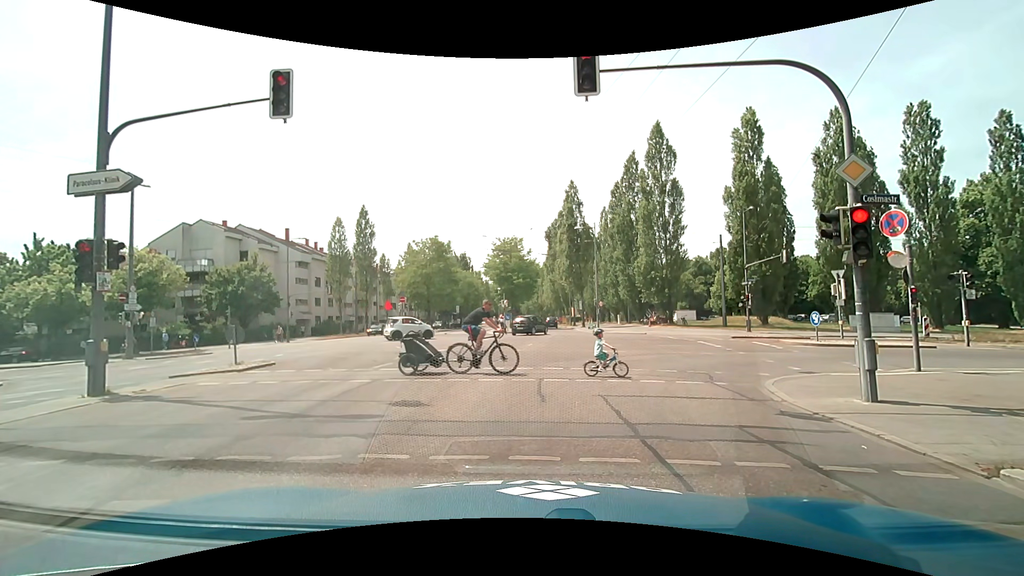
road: secondary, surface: asphalt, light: Day
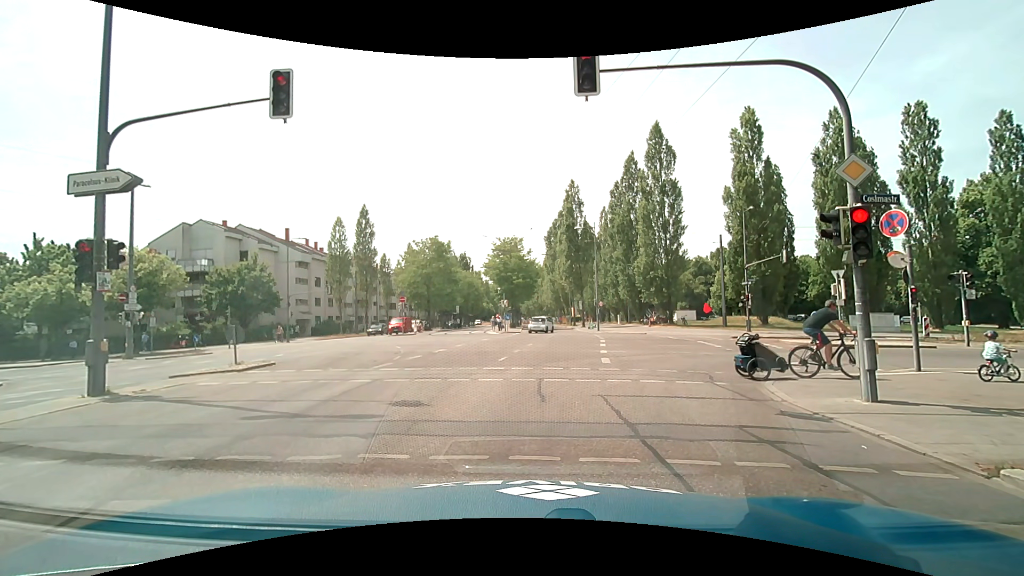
(0.0, 0.0) m; 0°
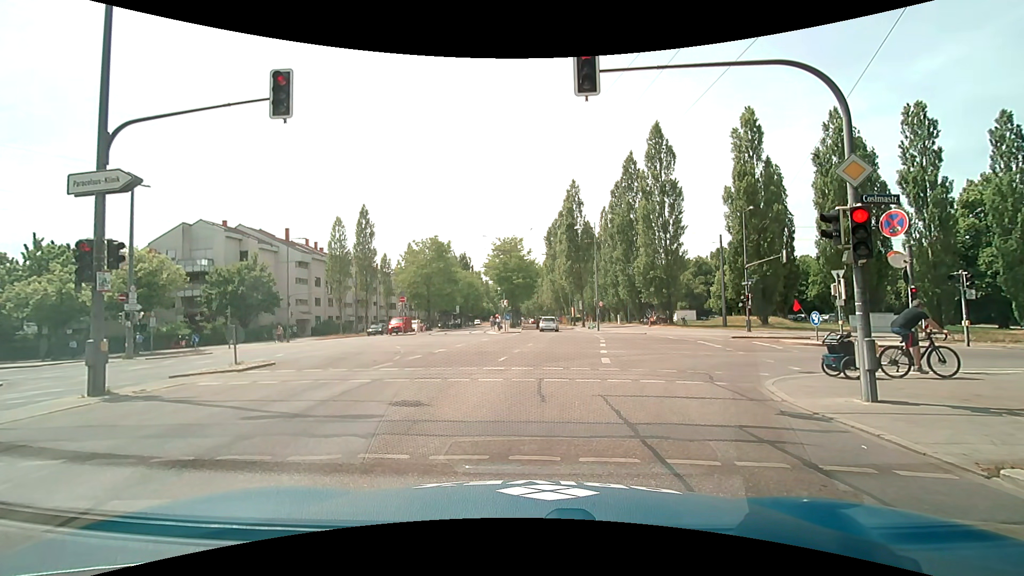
(0.0, 0.0) m; 0°
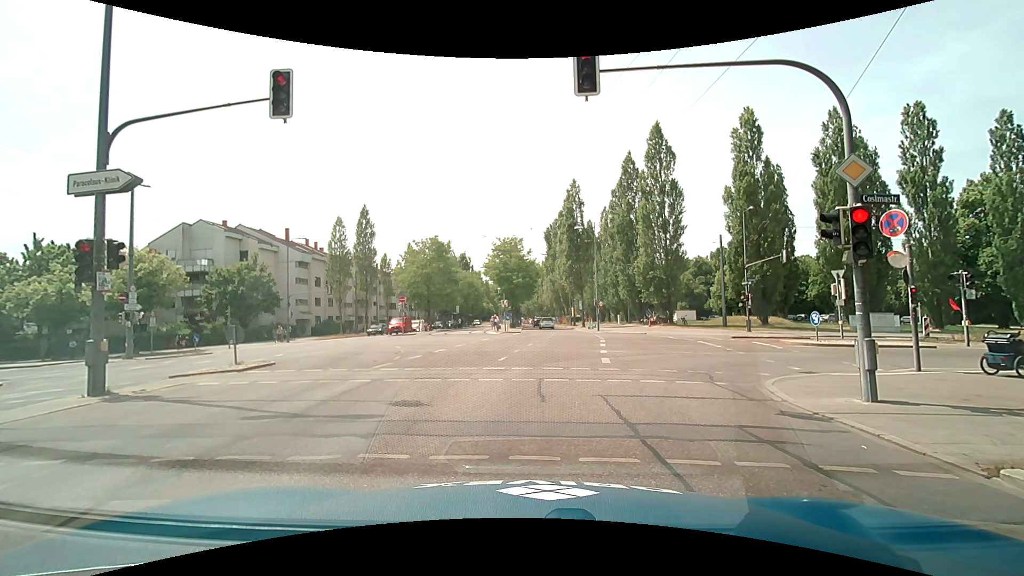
(0.0, 0.0) m; 0°
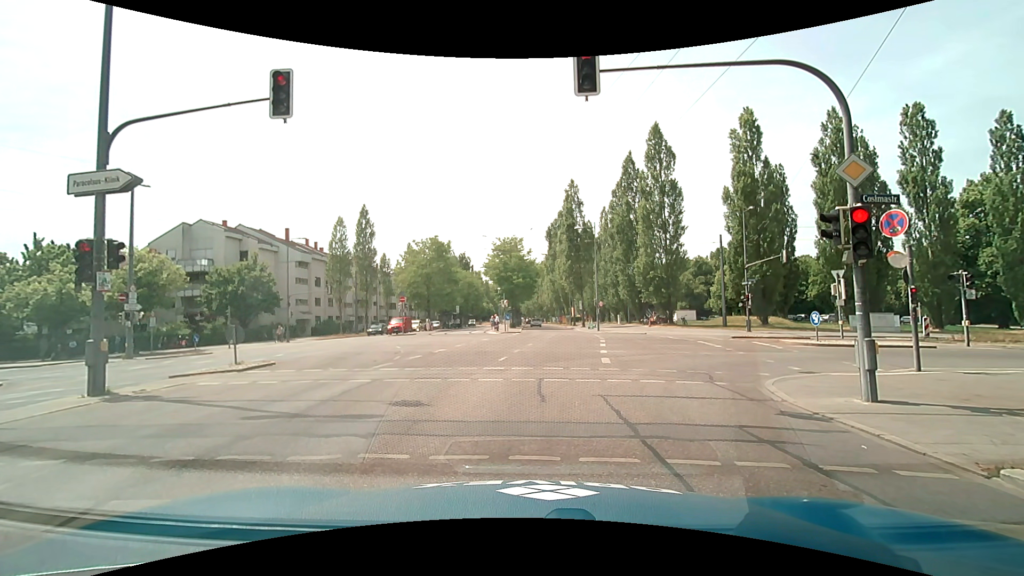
(0.0, 0.0) m; 0°
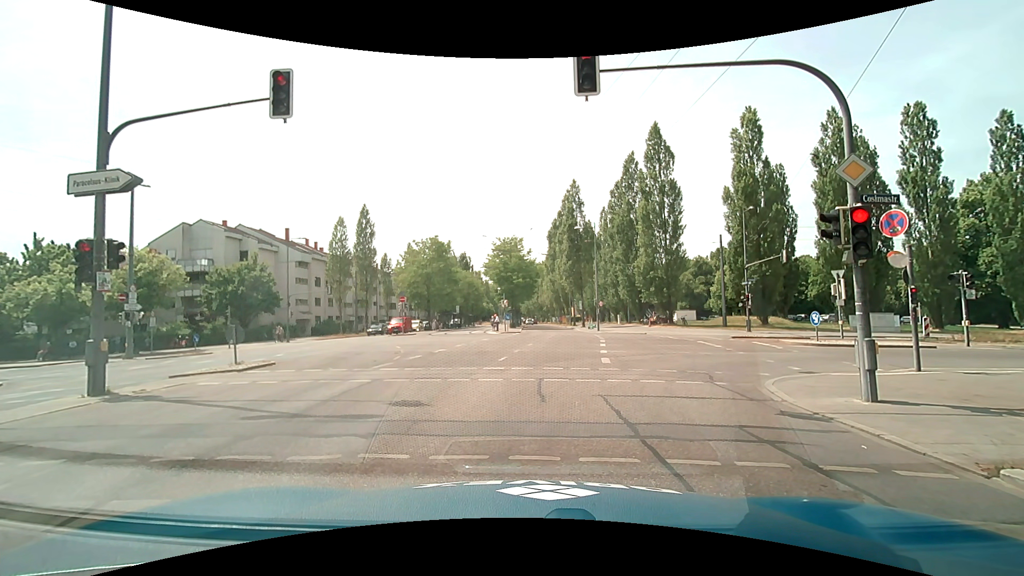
(0.0, 0.0) m; 0°
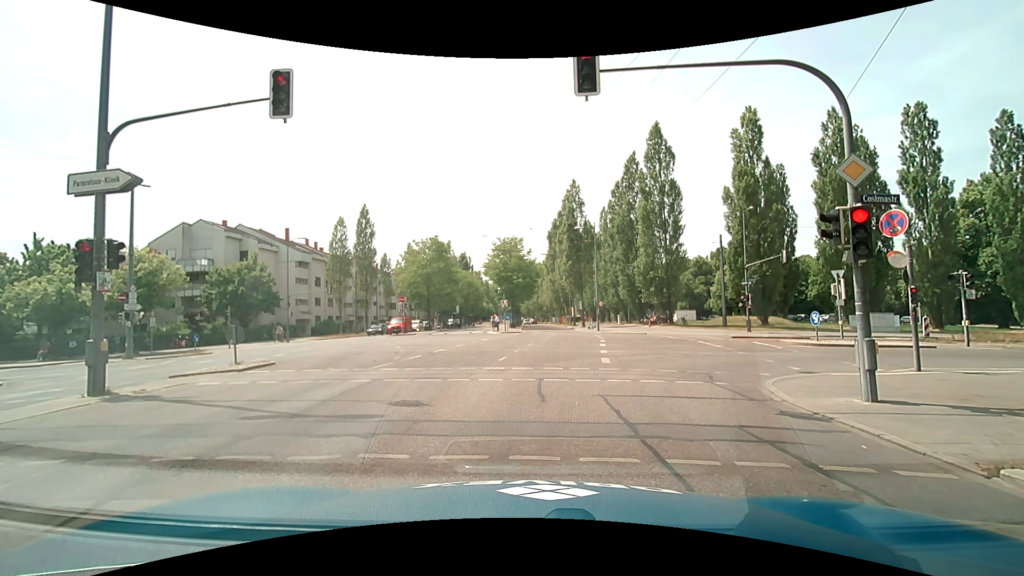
(0.0, 0.0) m; 0°
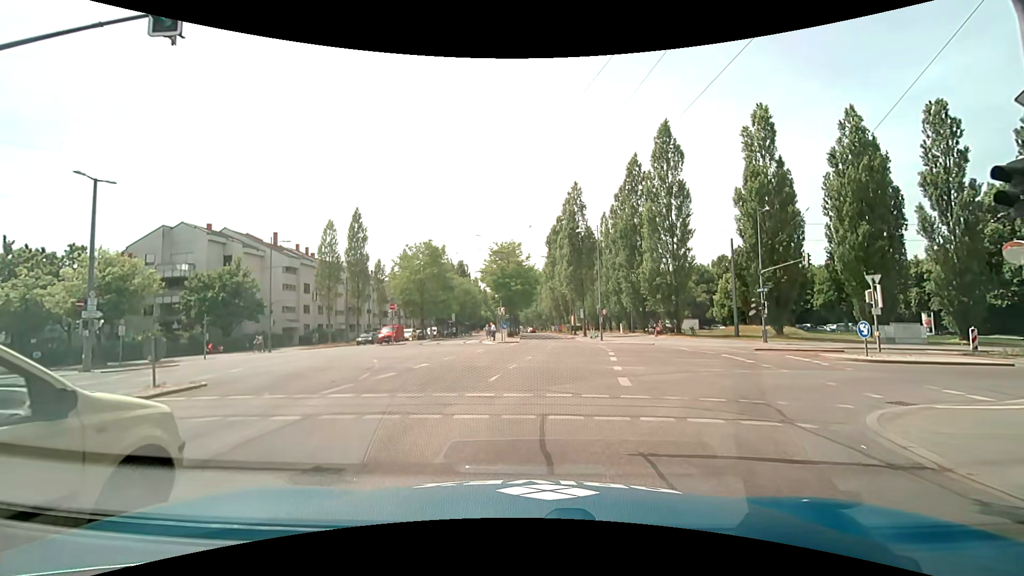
(0.0, +3.6) m; +1°
(0, +10) (+1, +20) (+2, +30) (+3, +40) (+3, +50) (+3, +60) (+3, +70) (+3, +80) (+3, +90) (+2, +100) m
